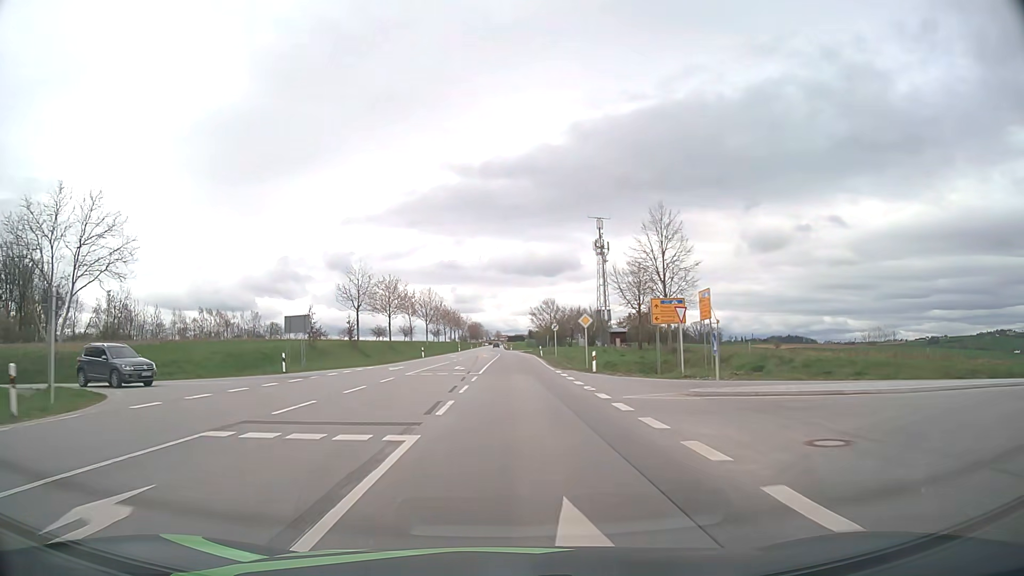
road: secondary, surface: asphalt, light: Day
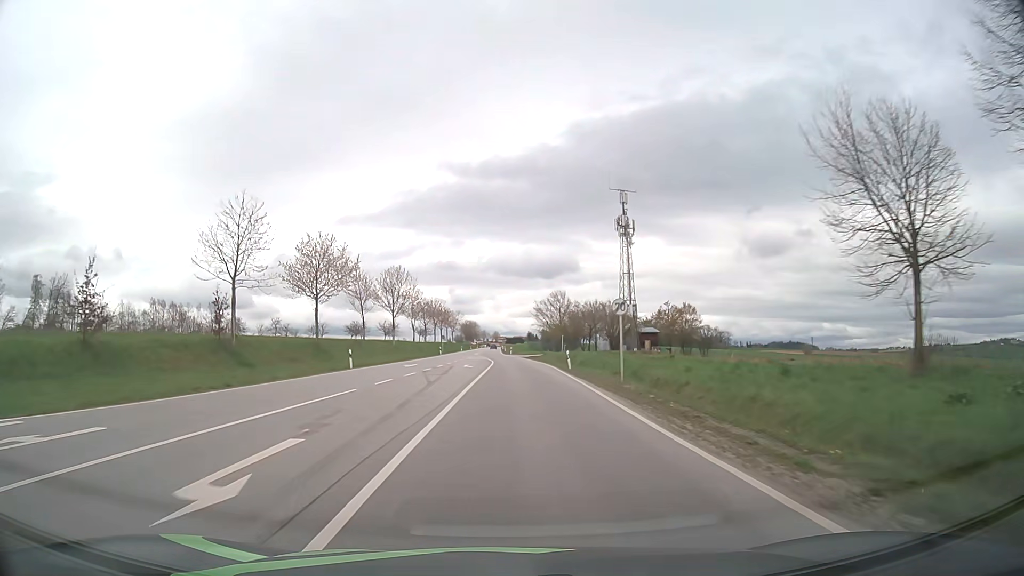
(0.0, +32.7) m; 0°
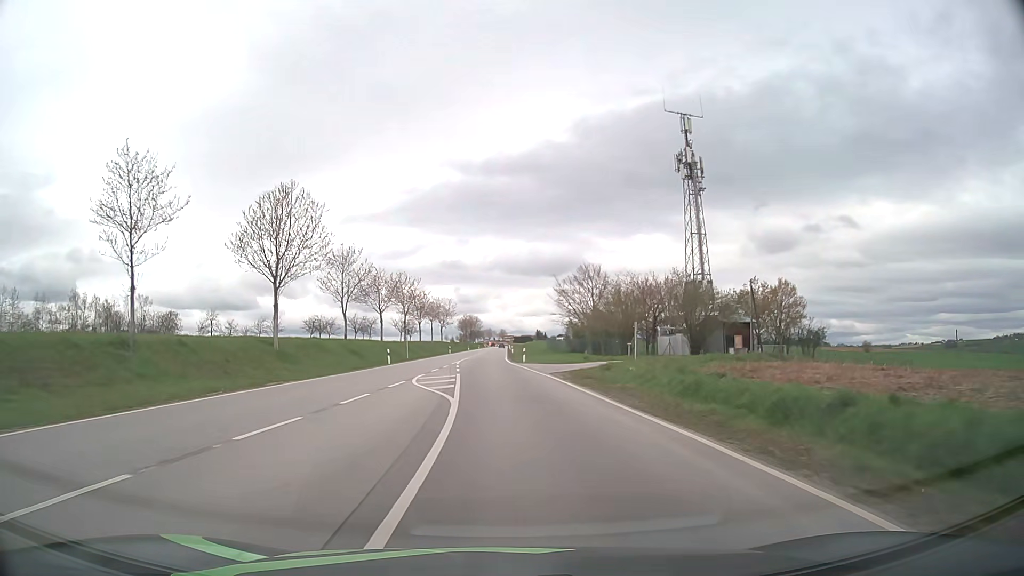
(+0.1, +43.8) m; 0°
(0, +10) (0, +20) (-1, +30) (-1, +40) (-1, +50) (-1, +60) (-1, +70) (-2, +80) (-2, +90) (-2, +100) m
